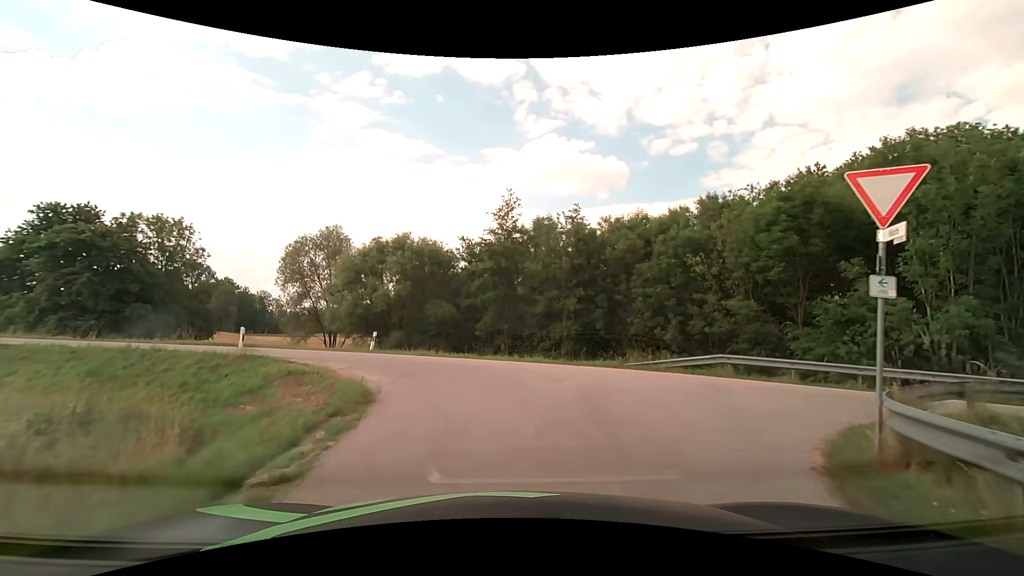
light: Day
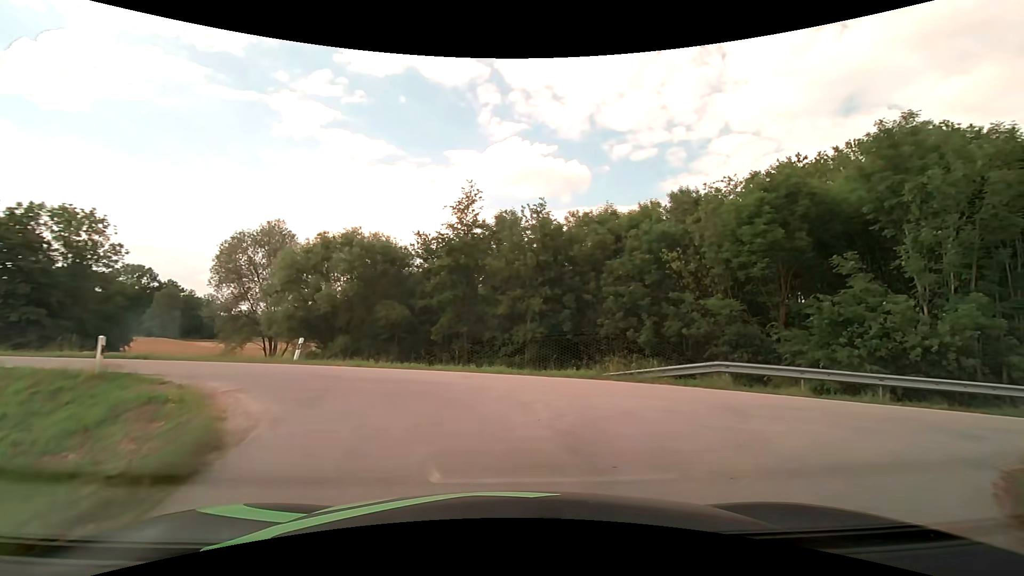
(+0.1, +3.3) m; +4°
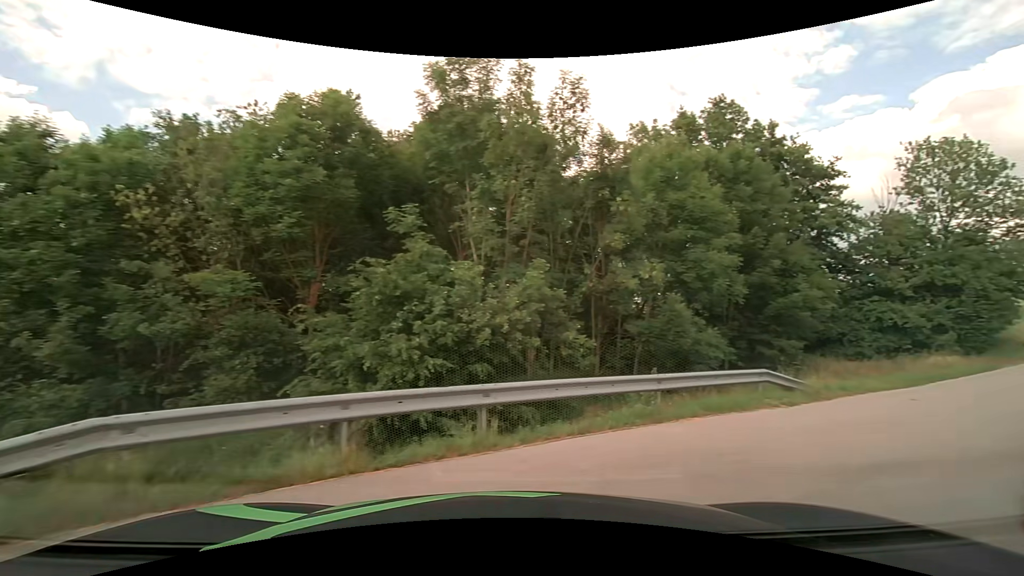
(+3.5, +9.8) m; +48°
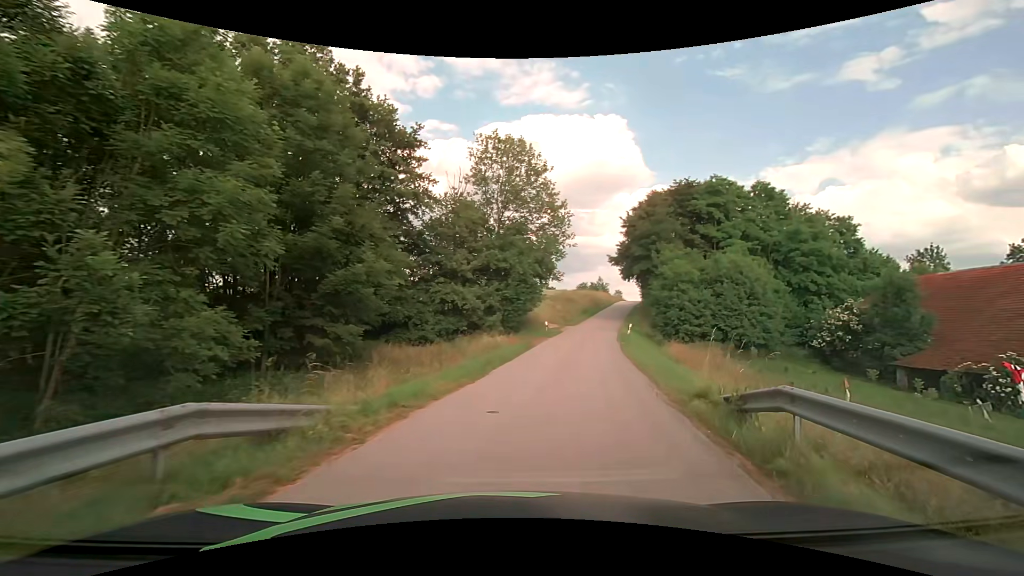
(+4.1, +8.0) m; +47°
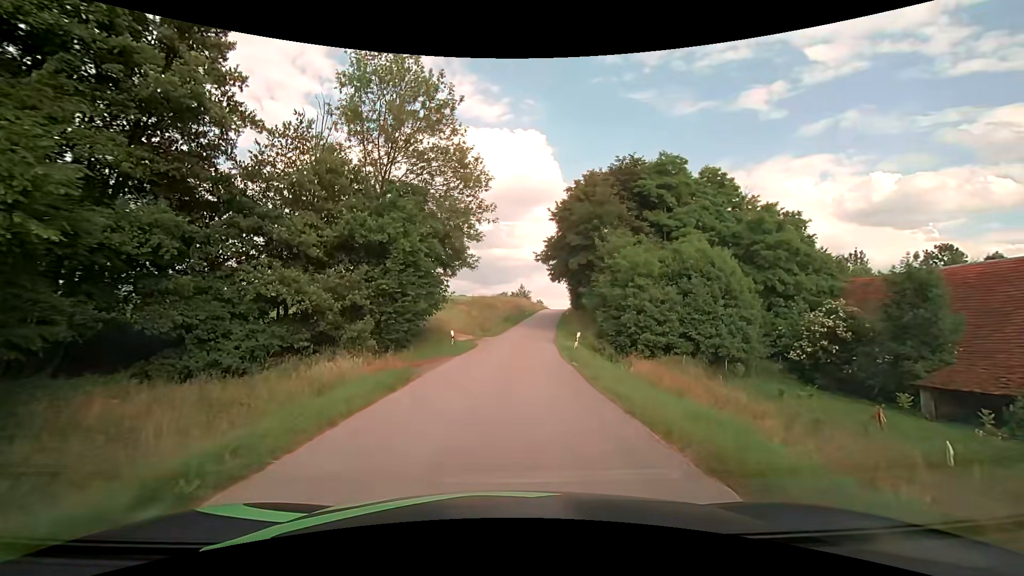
(+1.5, +13.5) m; +9°
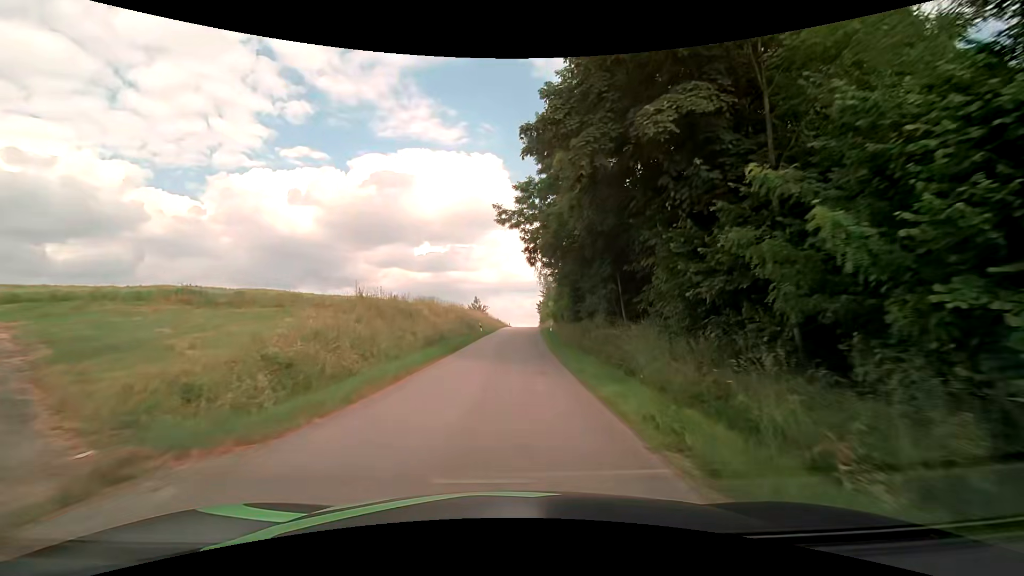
(+1.3, +32.4) m; +5°
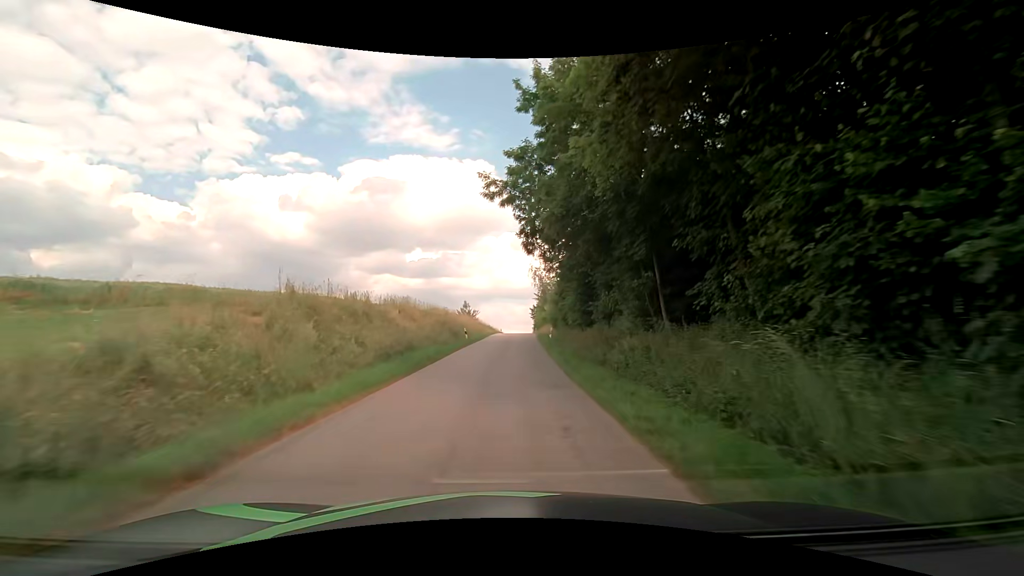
(+0.1, +7.6) m; +1°
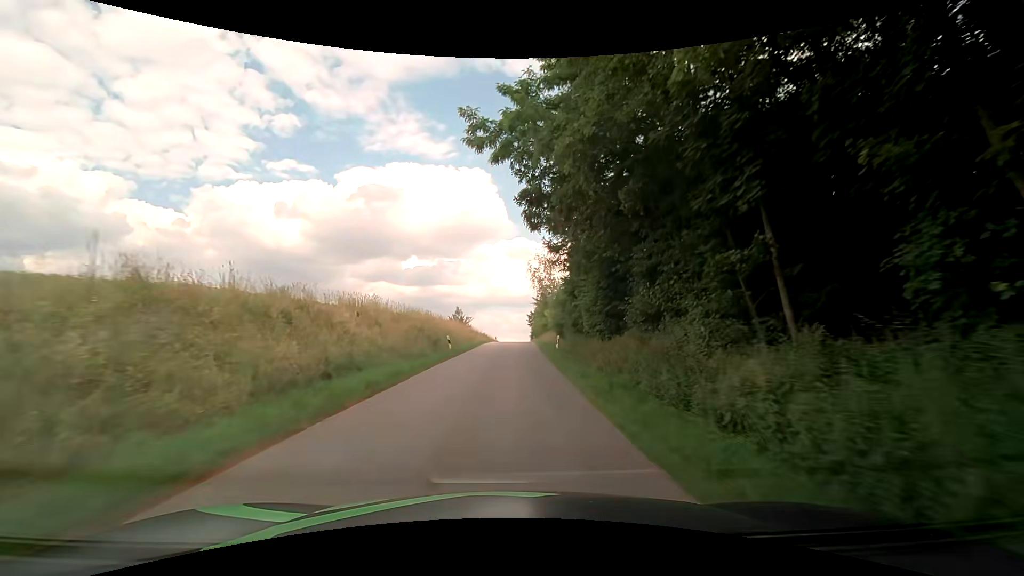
(0.0, +7.8) m; +1°
(0, +10) (0, +20) (0, +30) (0, +40) (+1, +50) (+1, +60) (+1, +70) (+1, +80) (+1, +90) (+1, +100) m
